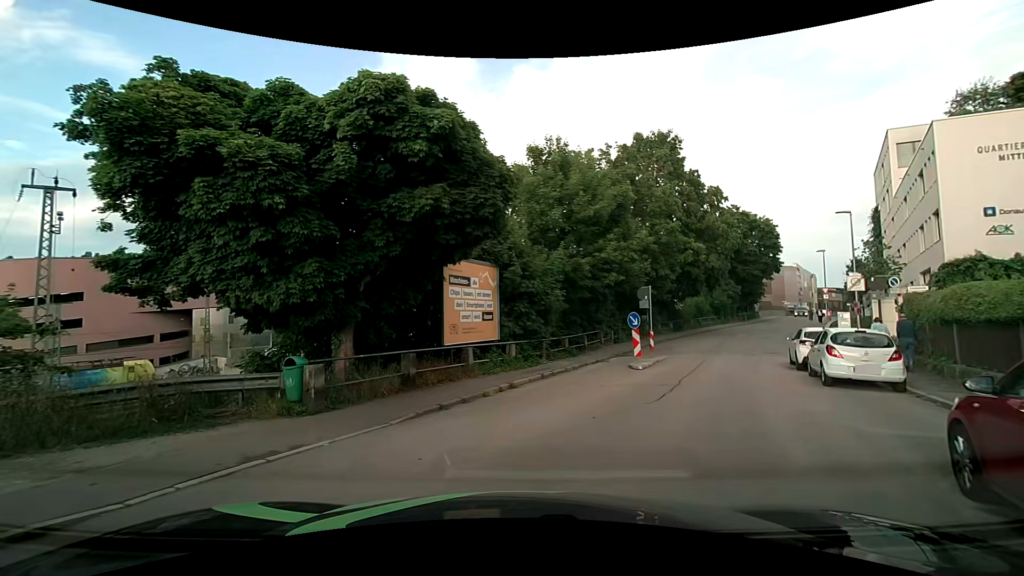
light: Day
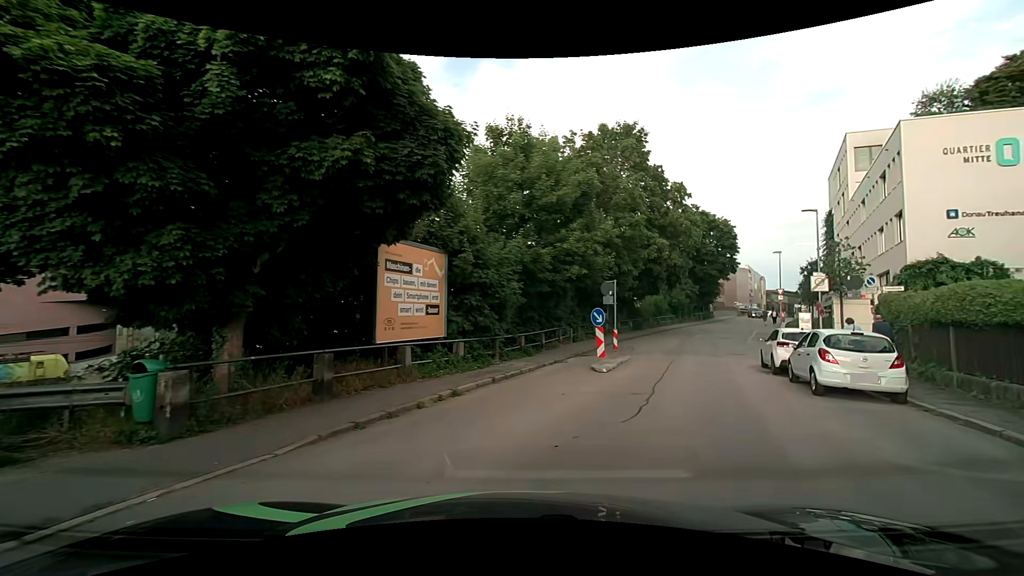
(+0.1, +2.3) m; +2°
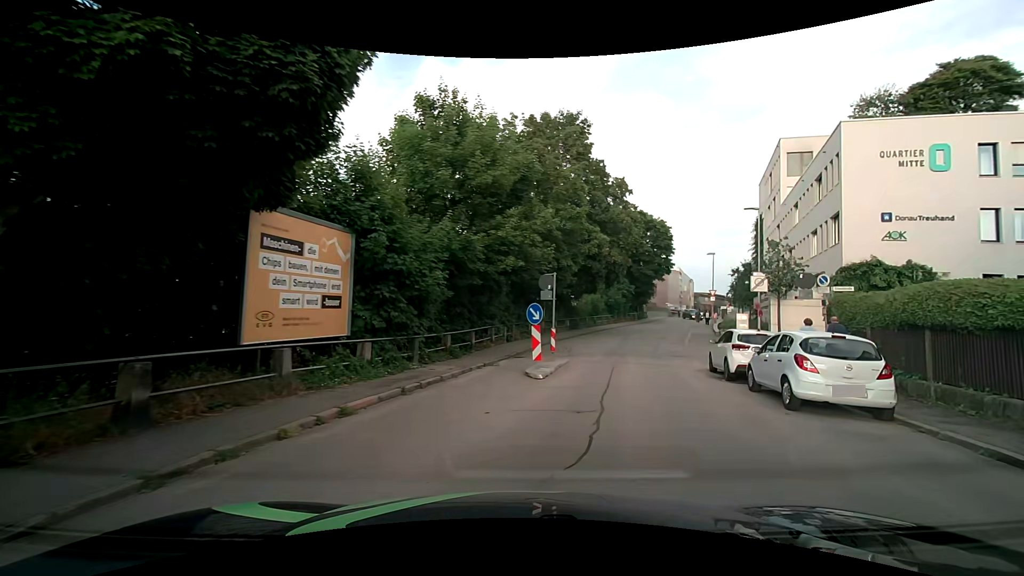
(+0.3, +2.6) m; +9°
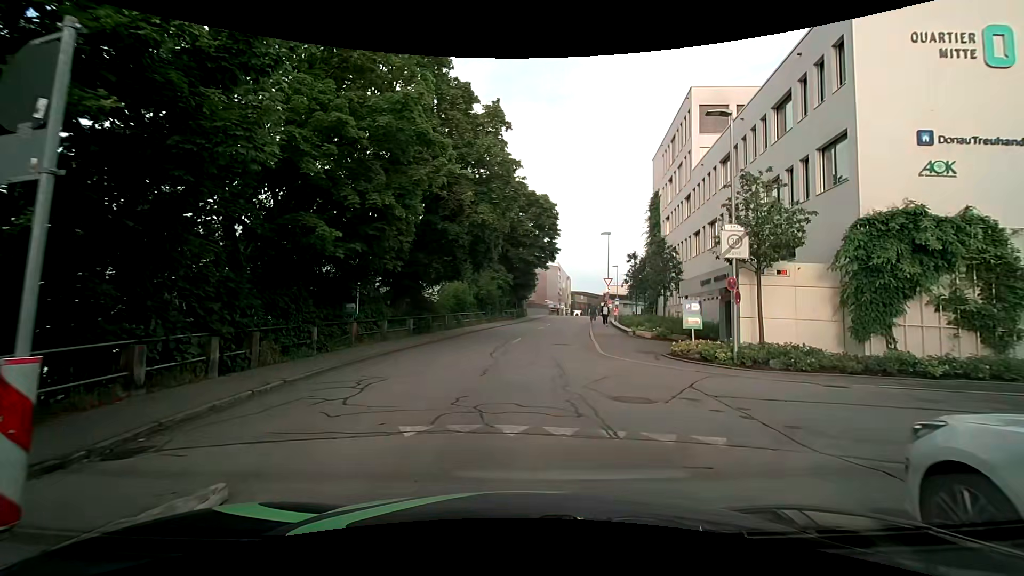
(+3.0, +14.2) m; +15°
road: residential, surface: asphalt
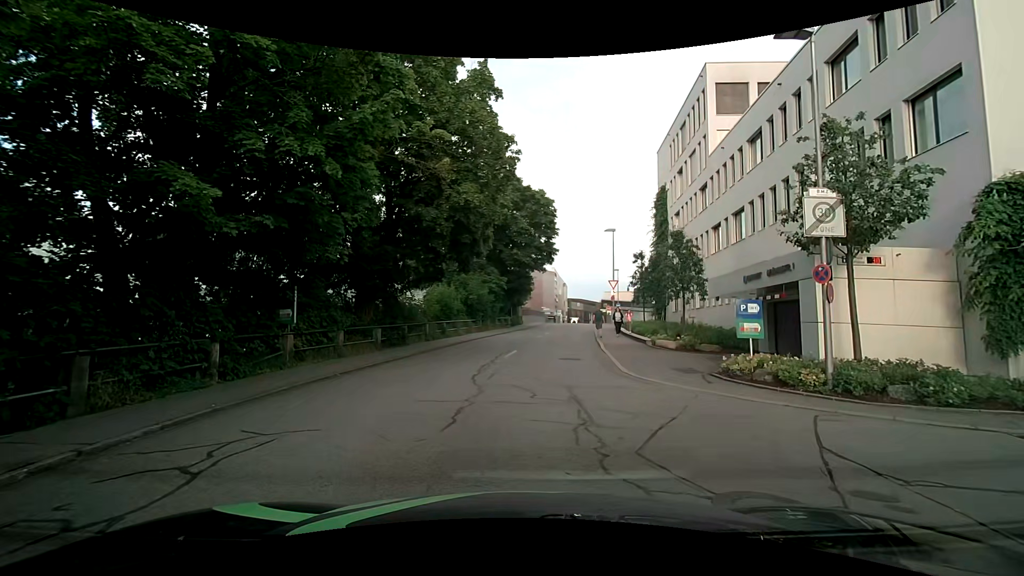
(+0.1, +4.5) m; +3°
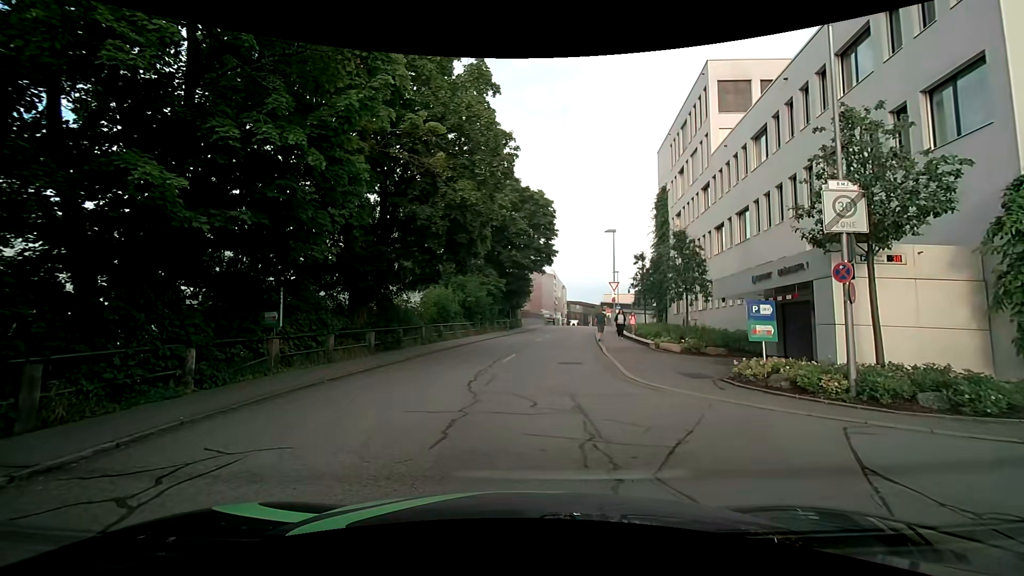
(0.0, +0.7) m; 0°
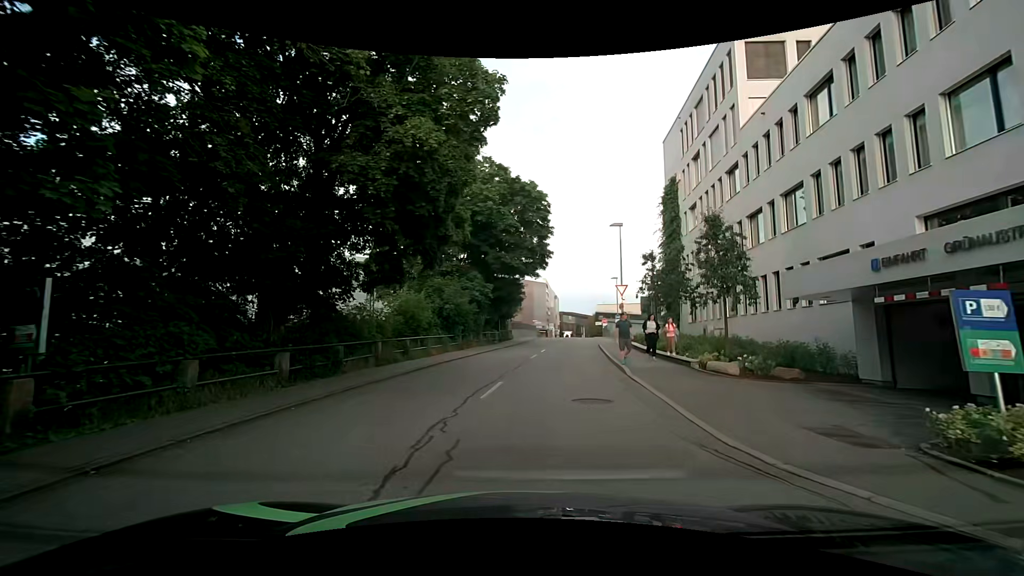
(0.0, +6.7) m; 0°
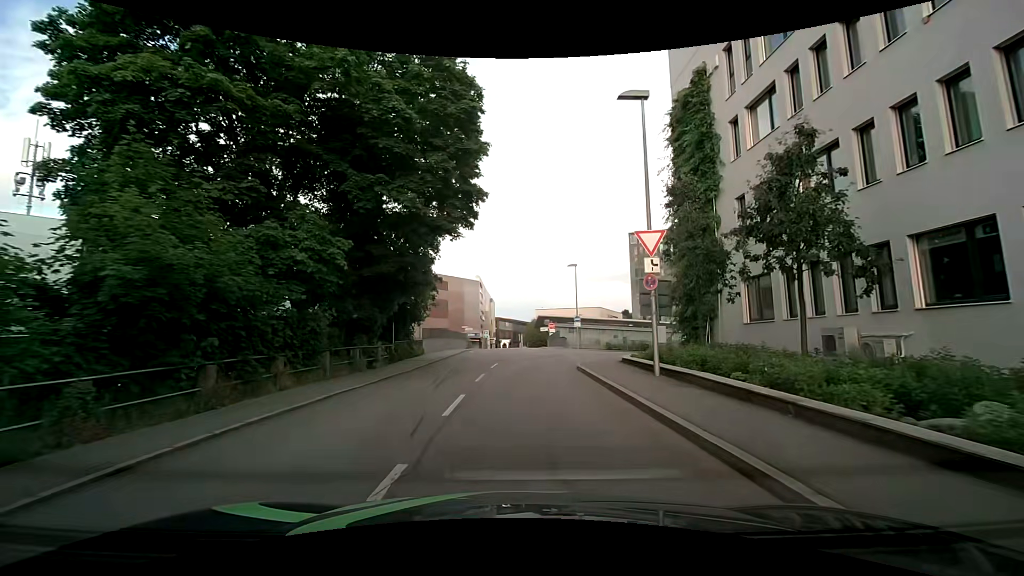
(+0.9, +19.9) m; +6°
(0, +10) (0, +20) (+3, +30) (+10, +36) (+18, +42) (+23, +50) (+27, +60) (+32, +69) (+37, +77) (+42, +85) m
